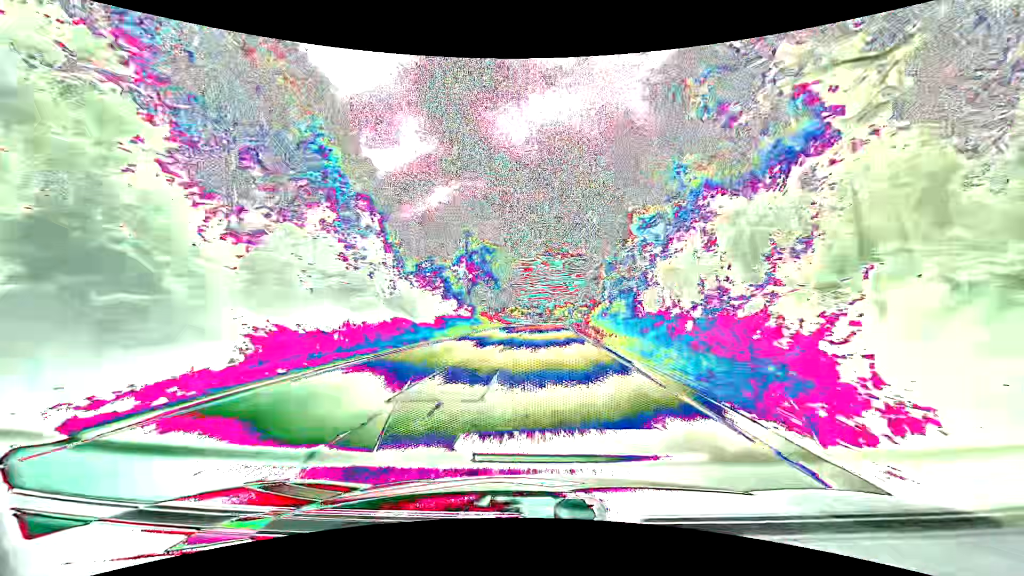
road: primary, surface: asphalt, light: Day
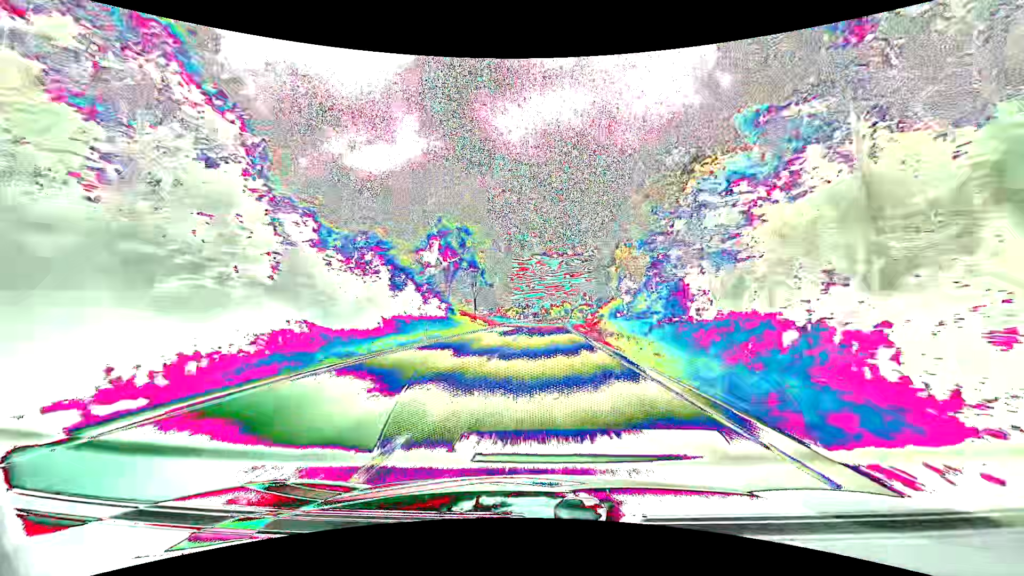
(+0.1, +16.3) m; 0°
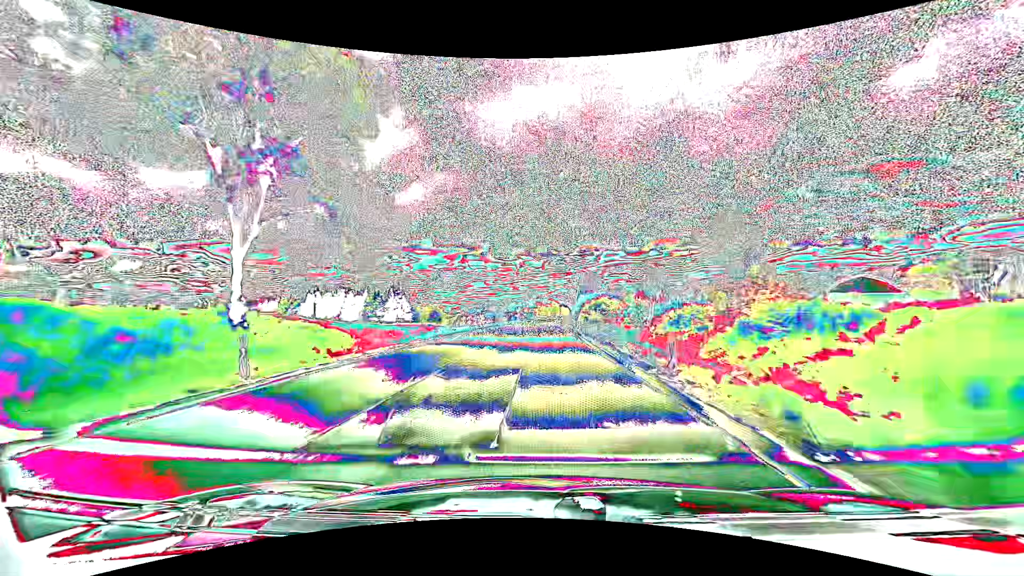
(+1.4, +65.6) m; +2°
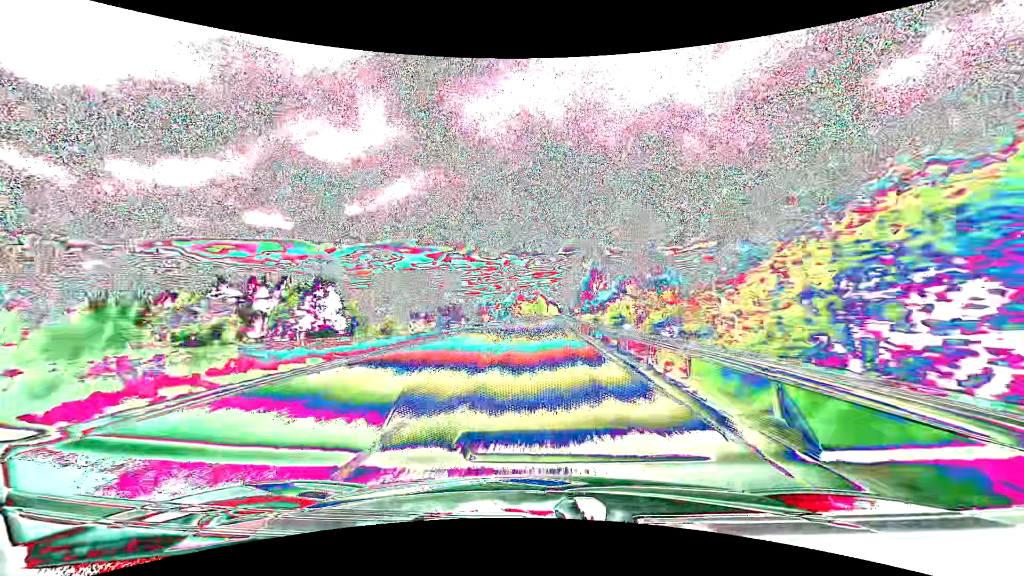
(+1.0, +65.9) m; +2°
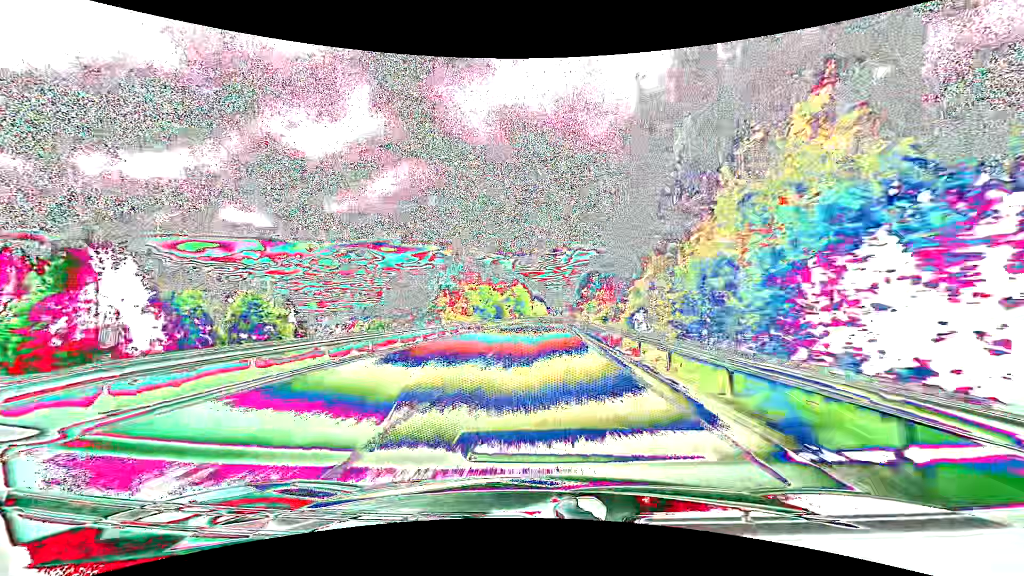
(+1.5, +82.8) m; +2°
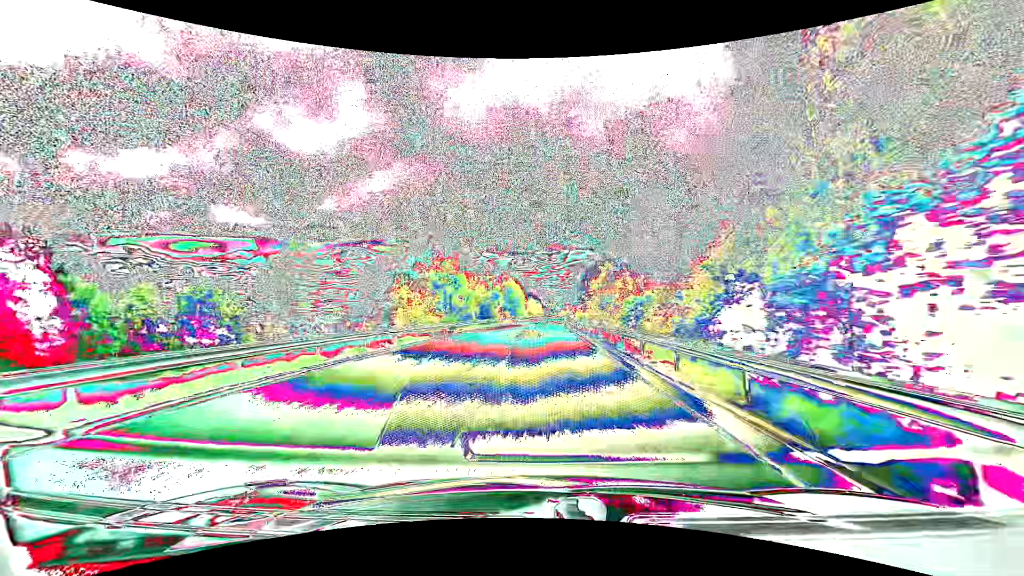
(+0.1, +16.6) m; +1°
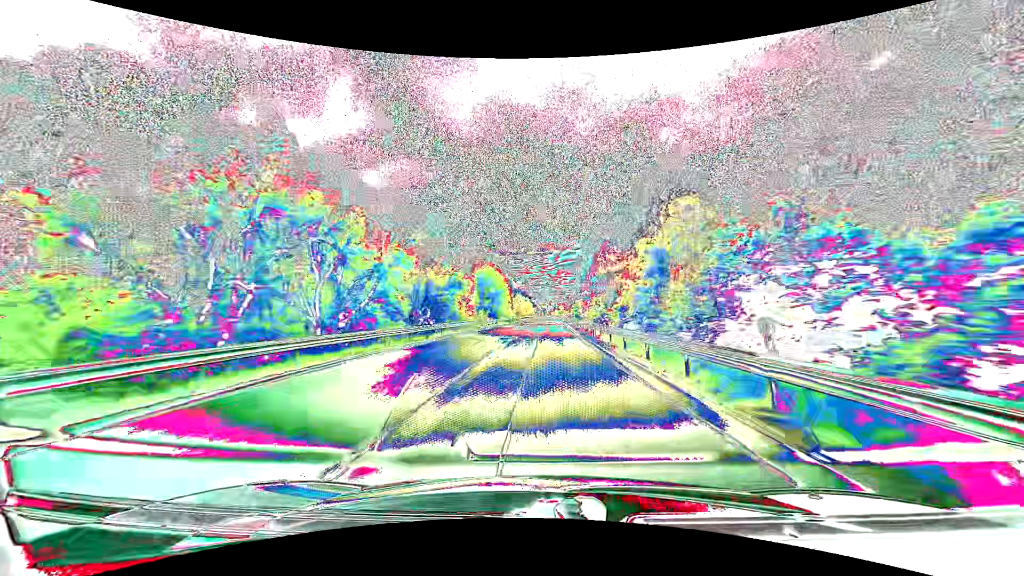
(+0.3, +33.3) m; +1°
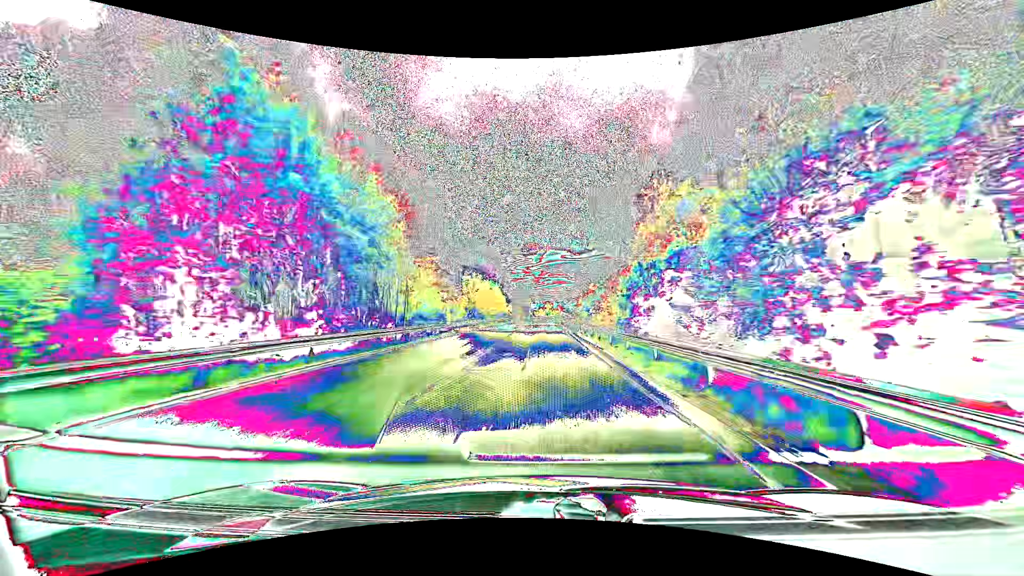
(+1.2, +66.7) m; +2°
(0, +10) (0, +20) (0, +30) (0, +40) (0, +50) (0, +60) (+1, +70) (+1, +80) (+1, +90) (+1, +100) m
